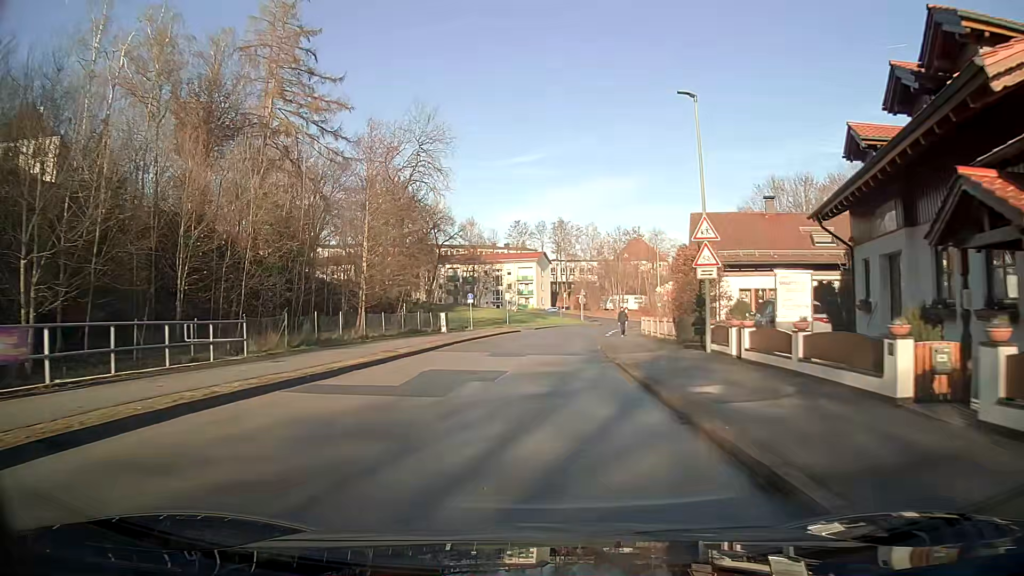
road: unclassified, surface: asphalt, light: Day
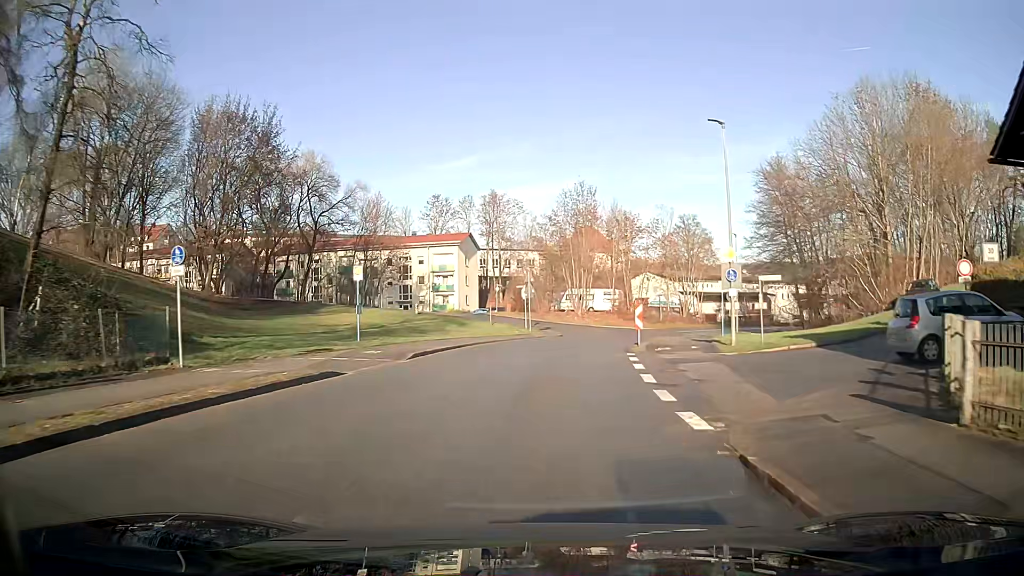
(+1.6, +36.3) m; +6°
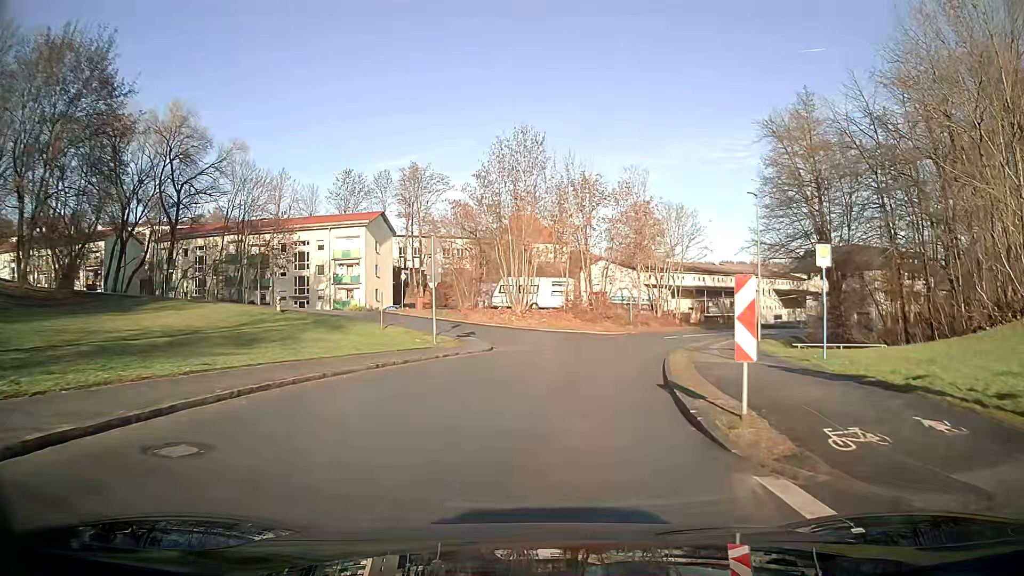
(+0.8, +19.2) m; +6°
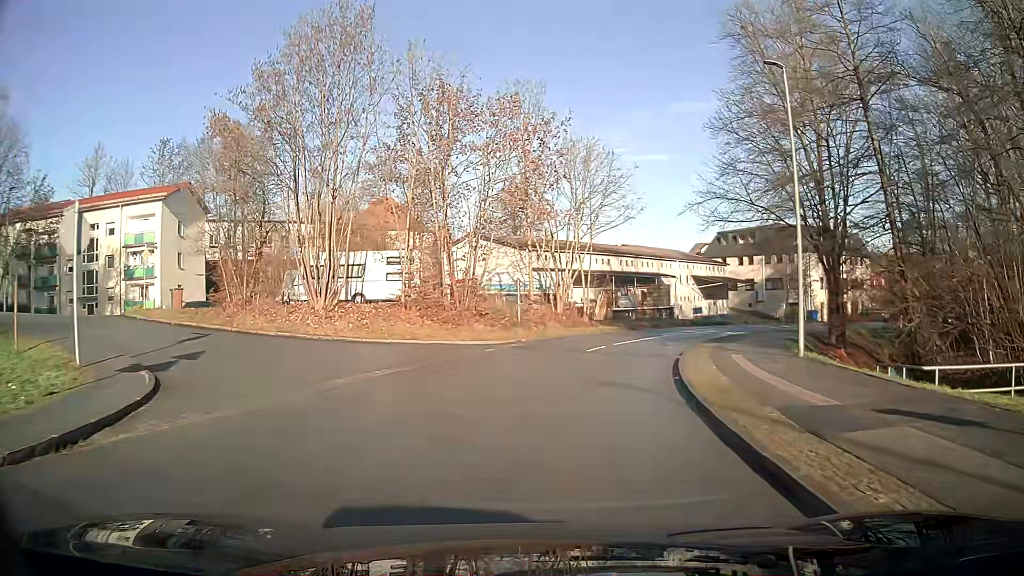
(+1.7, +19.6) m; +10°
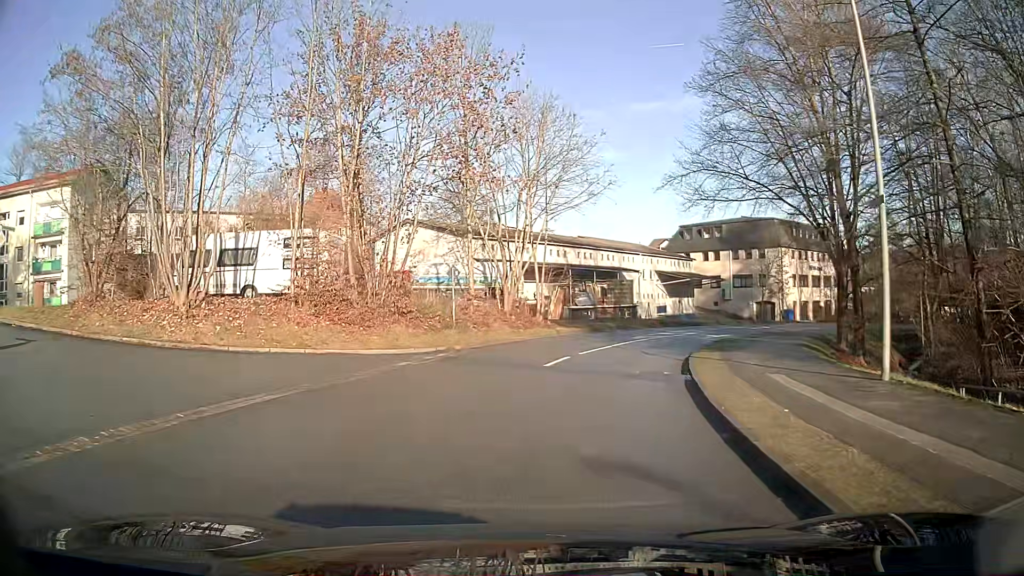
(+0.3, +6.9) m; +4°
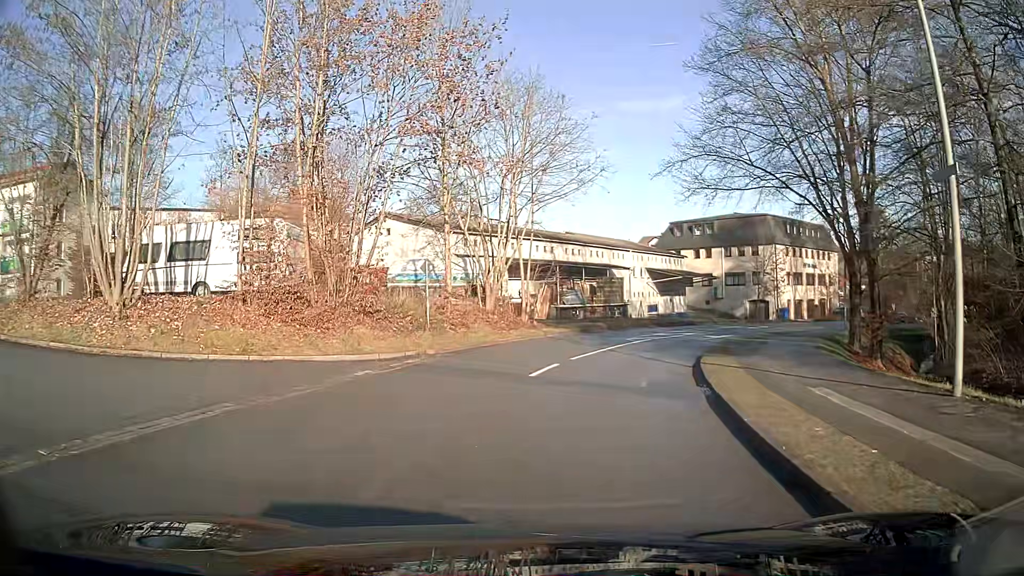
(0.0, +2.5) m; +1°
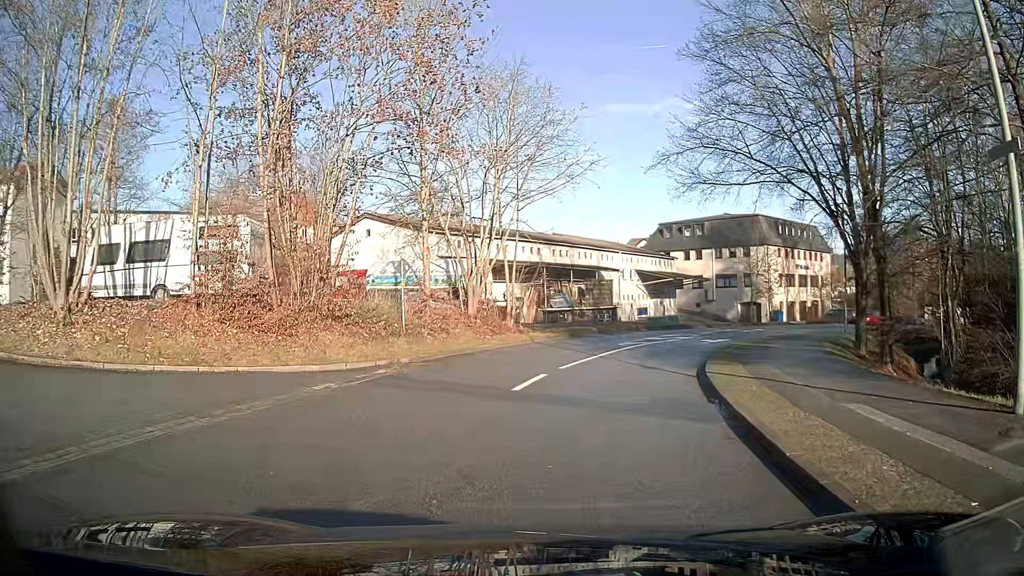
(0.0, +1.6) m; +2°
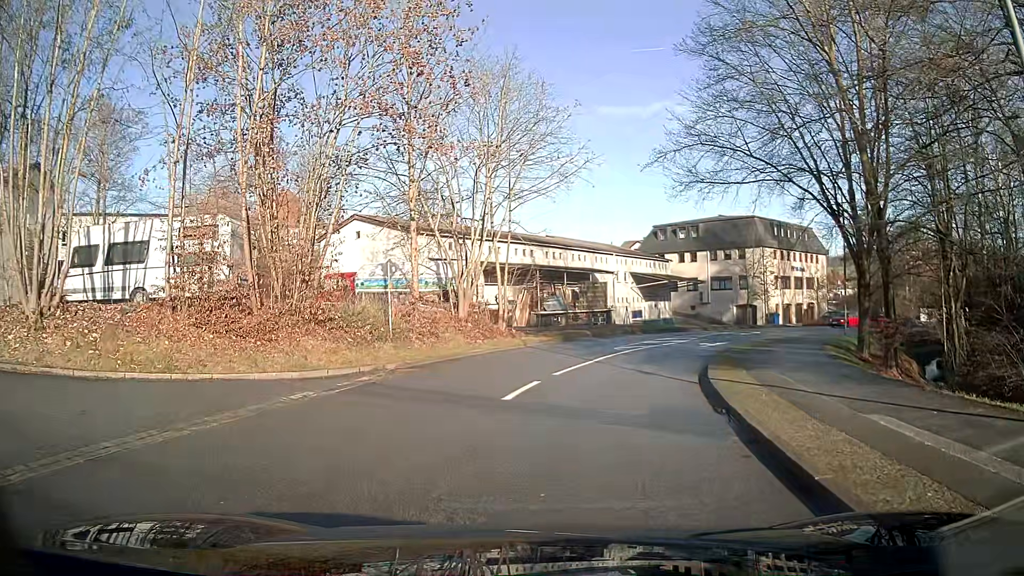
(0.0, +0.7) m; 0°
(-6, +7) (-16, +7) (-25, +12) (-29, +21) (-29, +31) (-25, +40) (-21, +49) (-17, +58) (-13, +67) (-8, +76) m
